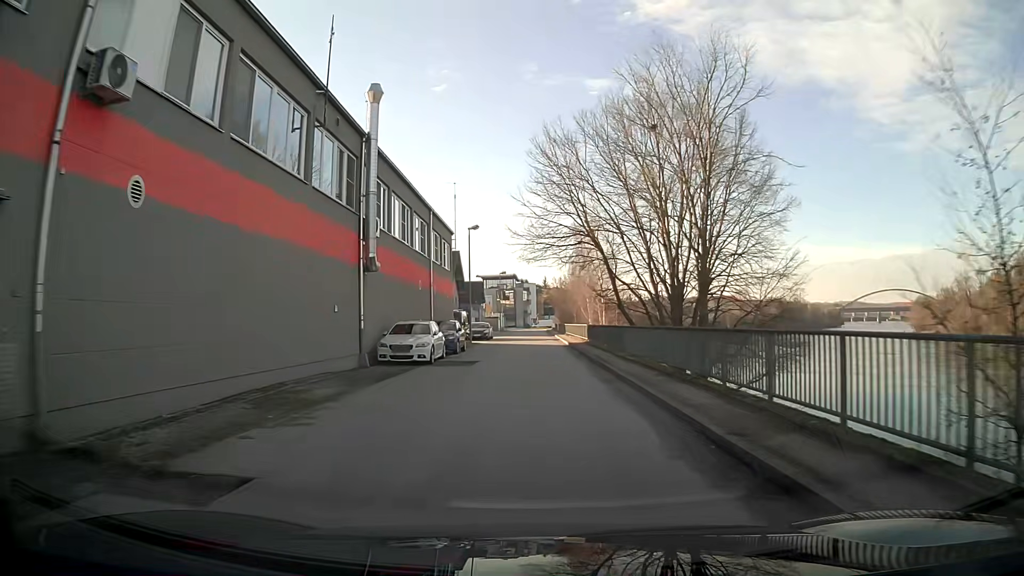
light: Day
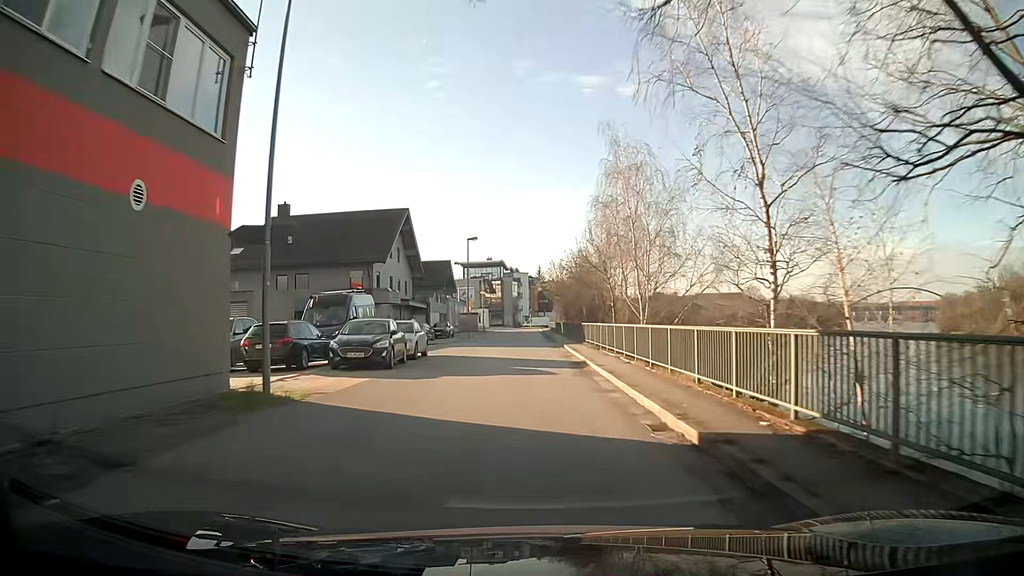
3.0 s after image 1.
(+0.4, +34.4) m; +1°
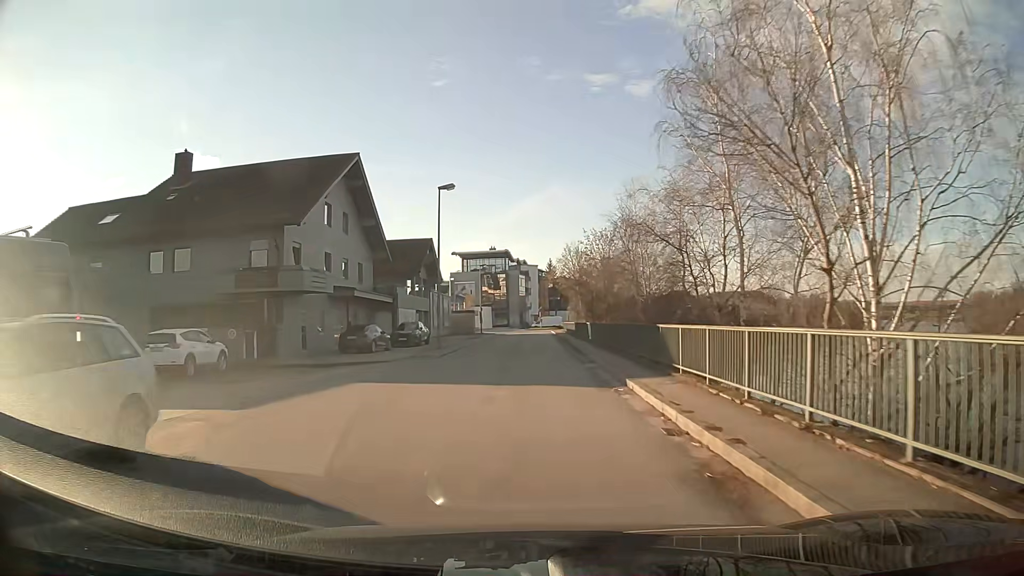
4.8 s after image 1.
(-0.2, +20.6) m; -1°
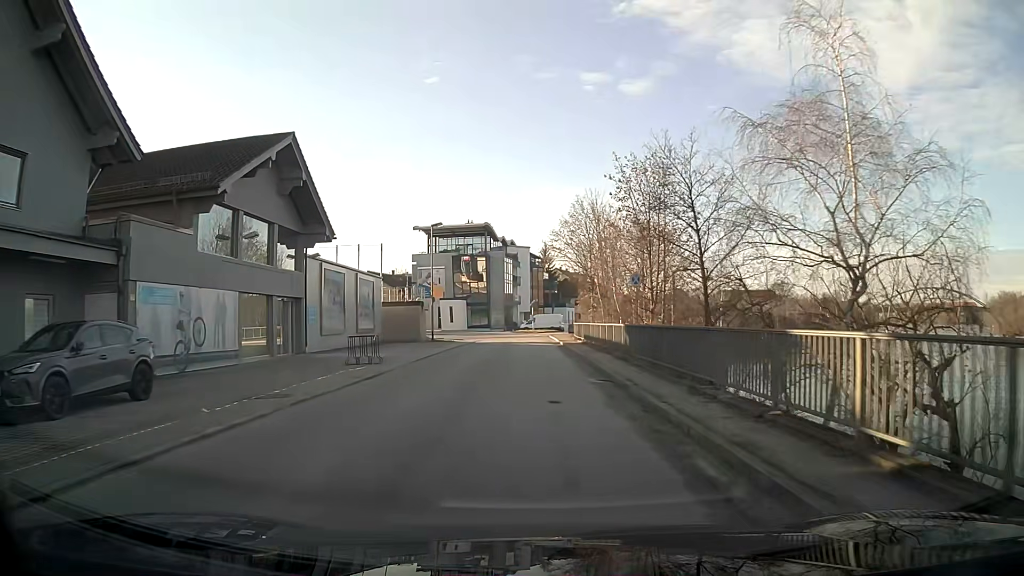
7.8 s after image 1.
(+0.1, +33.0) m; +1°
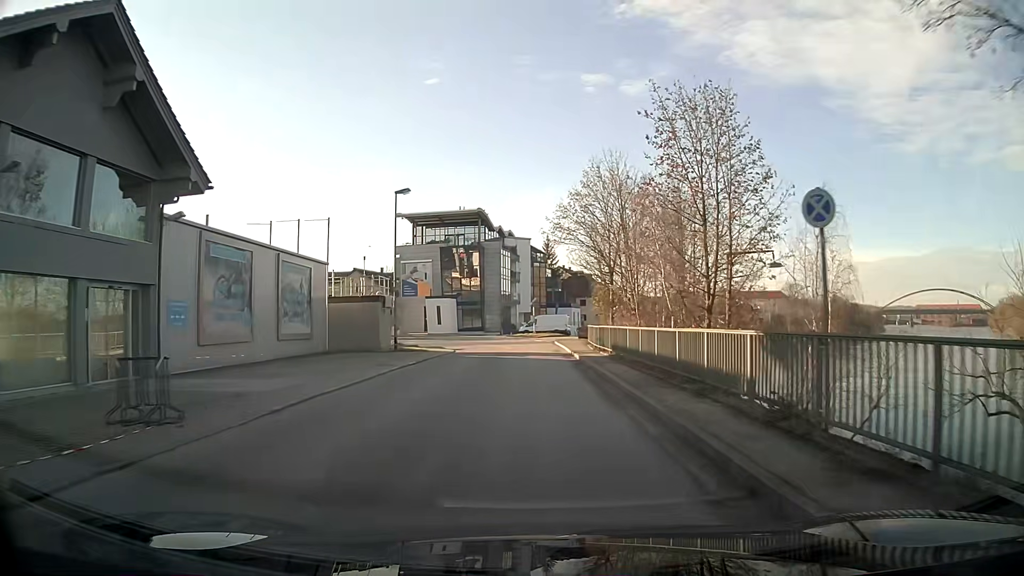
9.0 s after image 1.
(0.0, +12.8) m; 0°
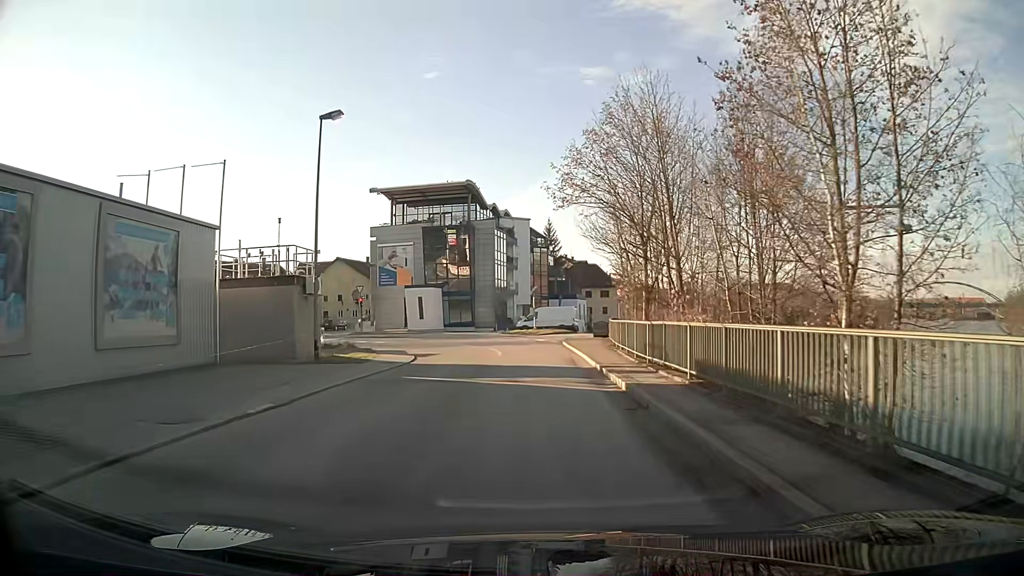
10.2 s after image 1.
(0.0, +12.6) m; 0°
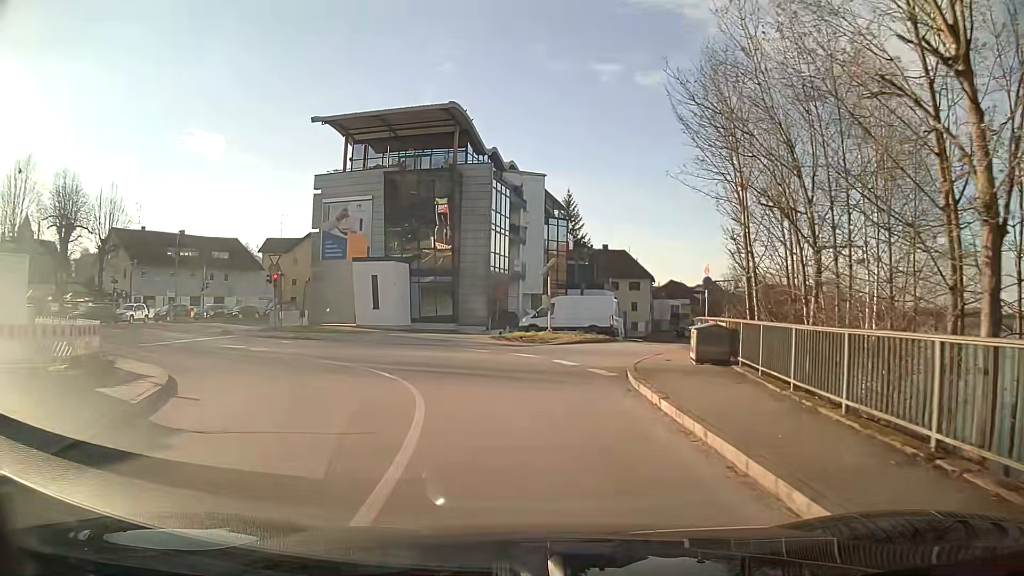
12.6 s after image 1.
(-0.2, +22.2) m; -2°
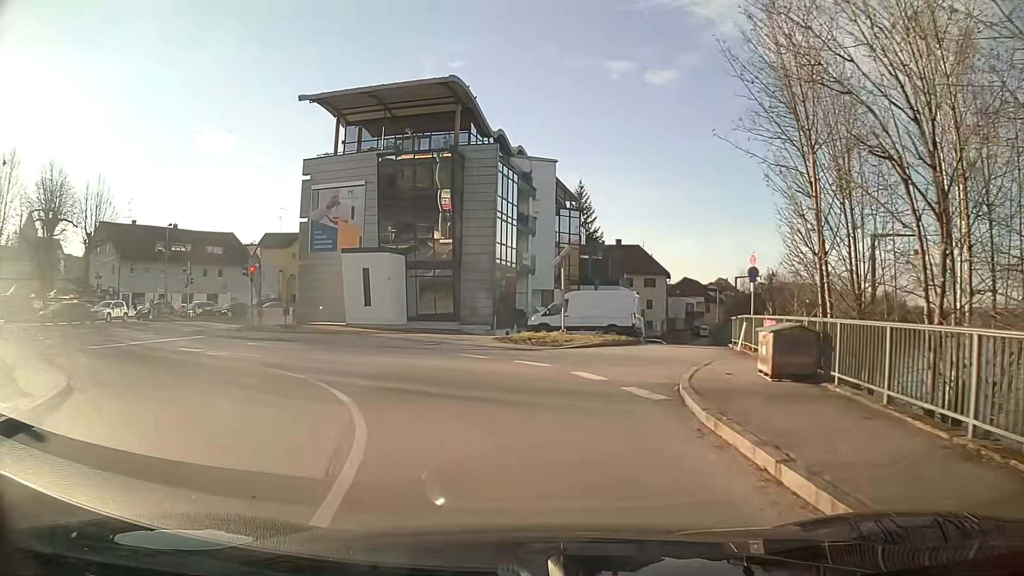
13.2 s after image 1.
(-0.1, +4.5) m; -2°
(-1, +10) (-7, +18) (-16, +22) (-25, +26) (-34, +30) (-43, +34) (-52, +39) (-61, +44) (-68, +51) (-73, +59) m
